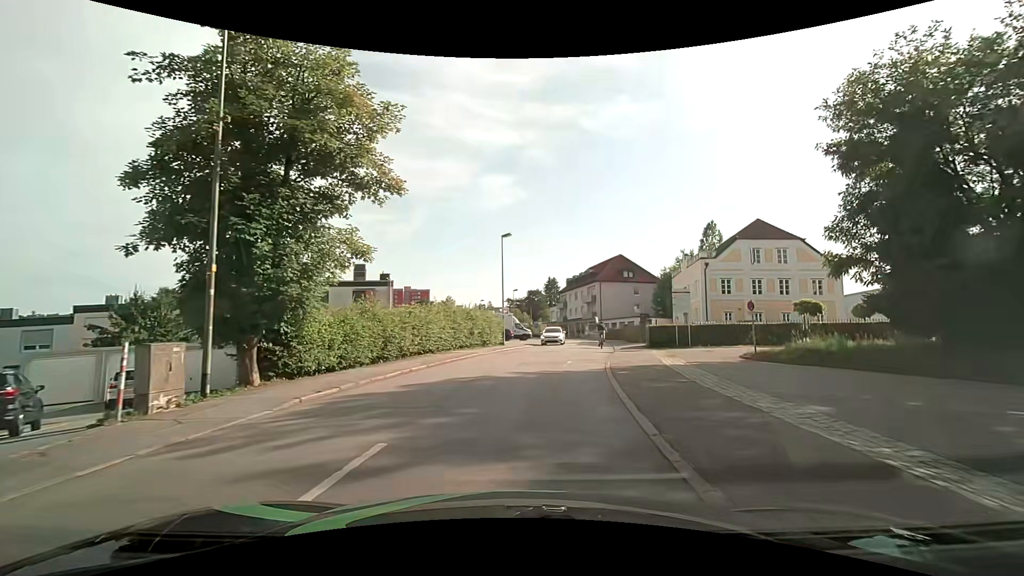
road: residential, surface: asphalt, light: Day
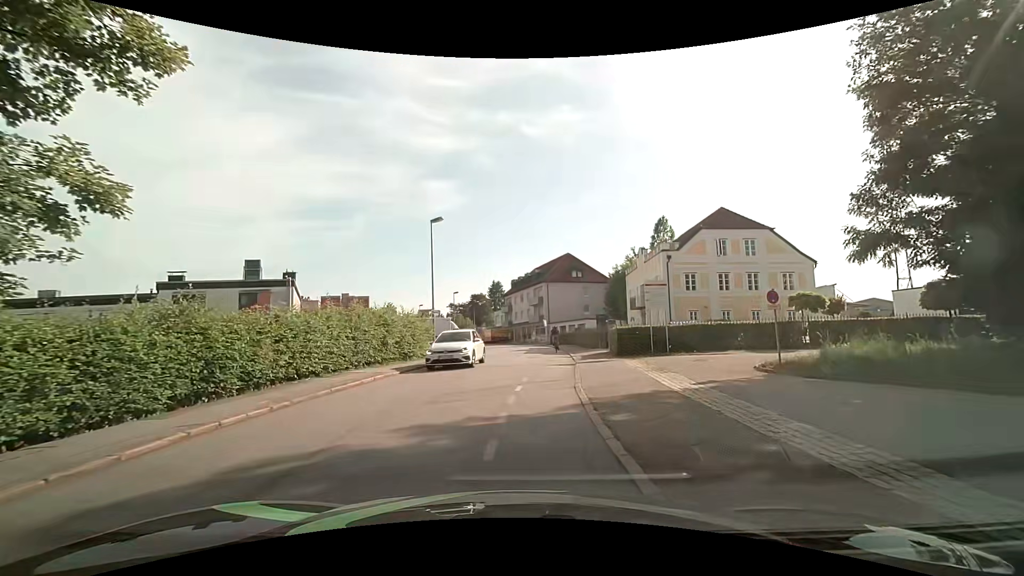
(+0.5, +7.1) m; +6°
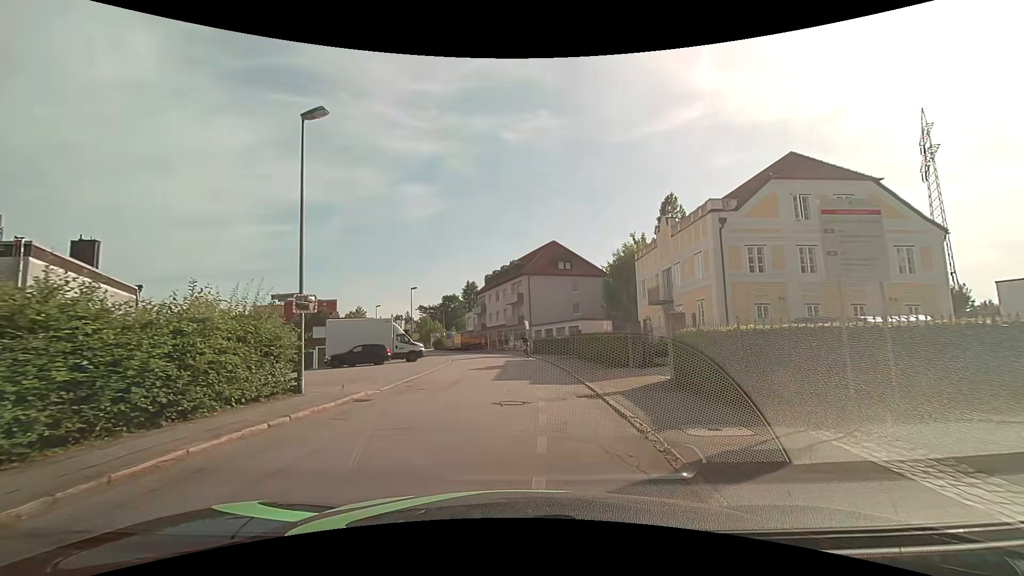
(+0.5, +15.4) m; +2°
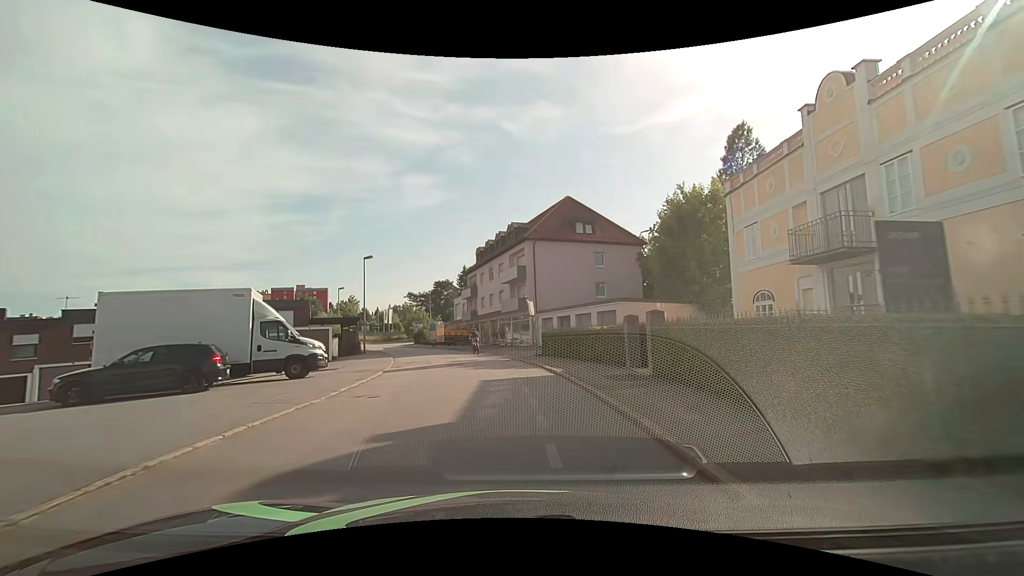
(+0.5, +18.8) m; 0°
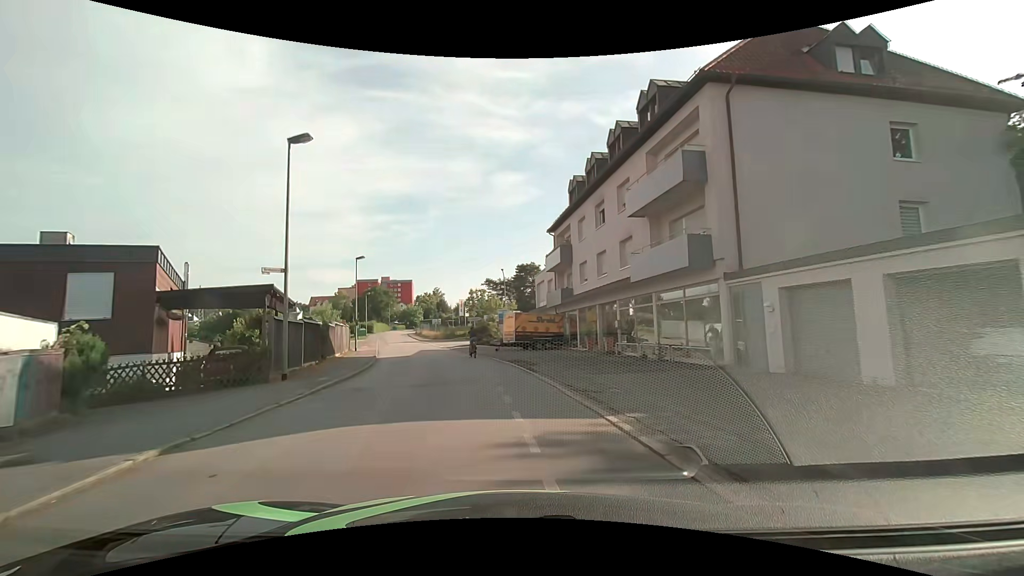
(-2.0, +27.2) m; -10°
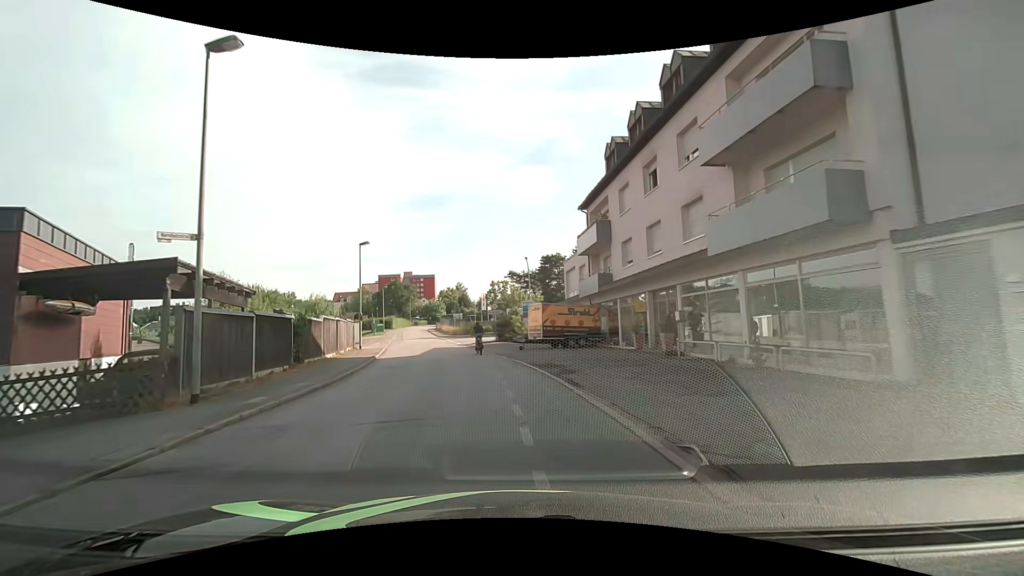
(-0.1, +5.9) m; -3°
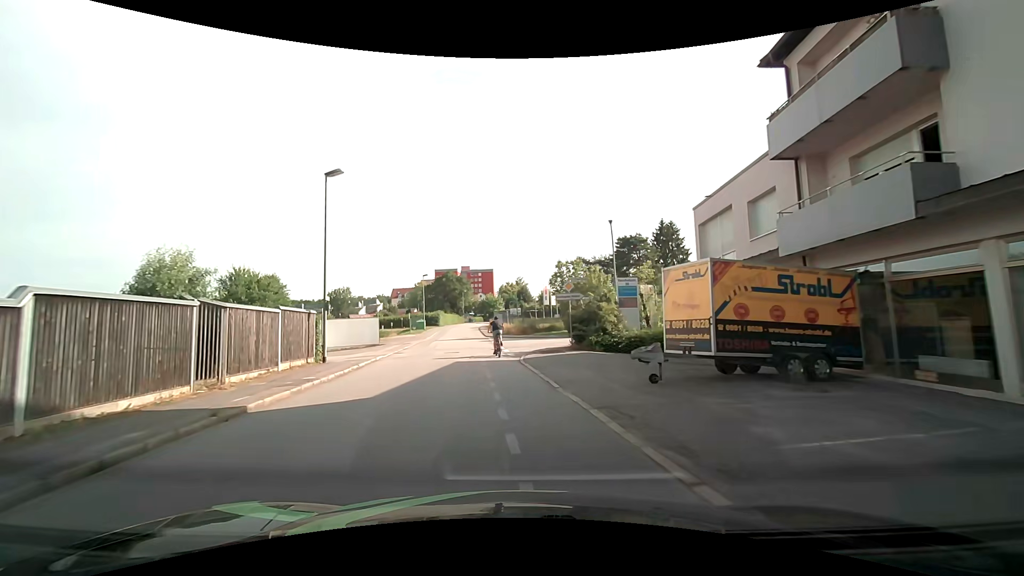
(-1.4, +18.3) m; -8°
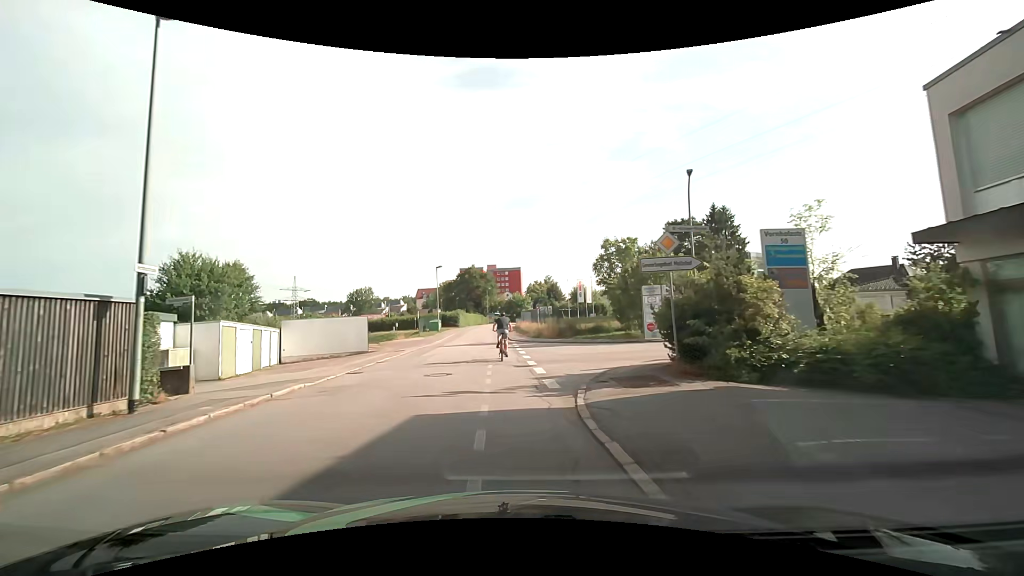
(-0.3, +11.9) m; -3°
(0, +10) (-1, +20) (-2, +30) (-2, +40) (-3, +50) (-3, +60) (-4, +70) (-4, +80) (-4, +90) (-3, +100) m
